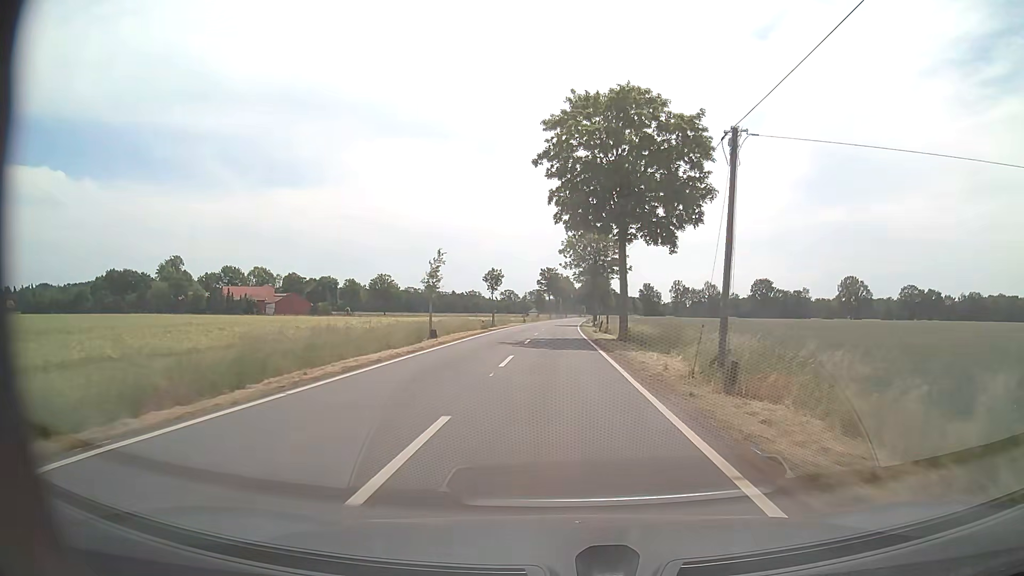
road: tertiary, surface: asphalt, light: Day
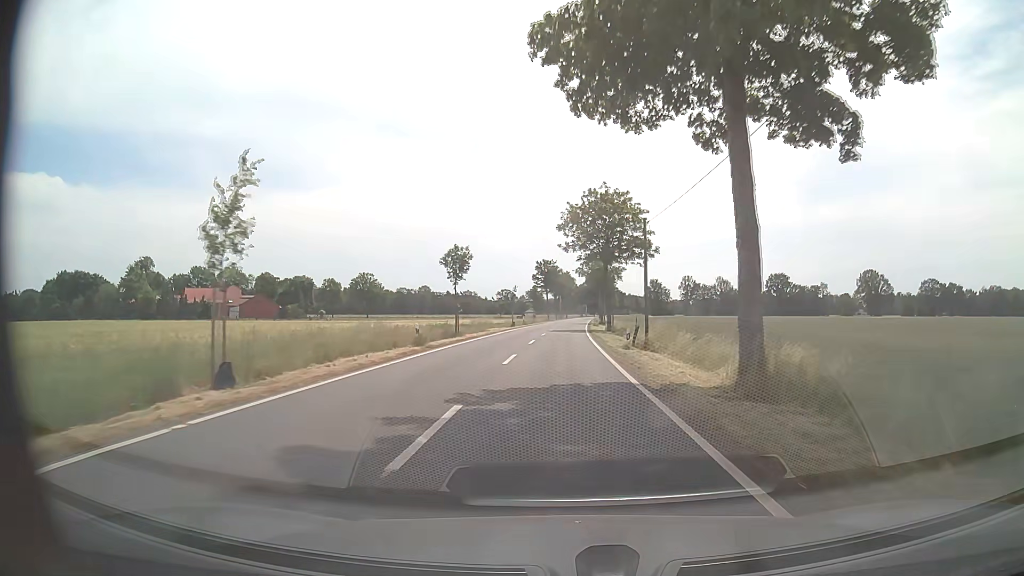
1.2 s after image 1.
(0.0, +23.0) m; 0°
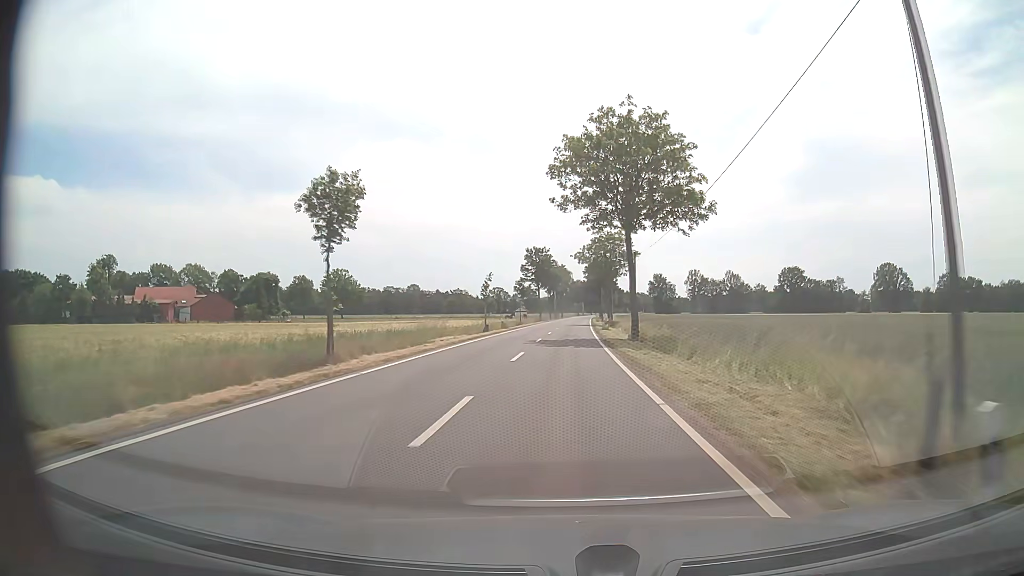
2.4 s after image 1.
(+0.1, +23.0) m; 0°
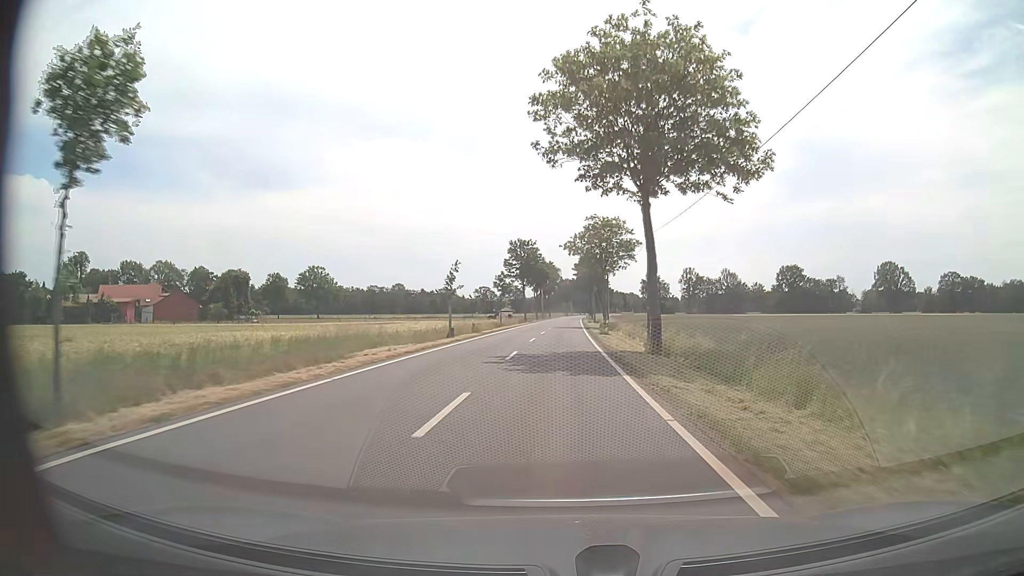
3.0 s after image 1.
(+0.1, +11.5) m; +1°
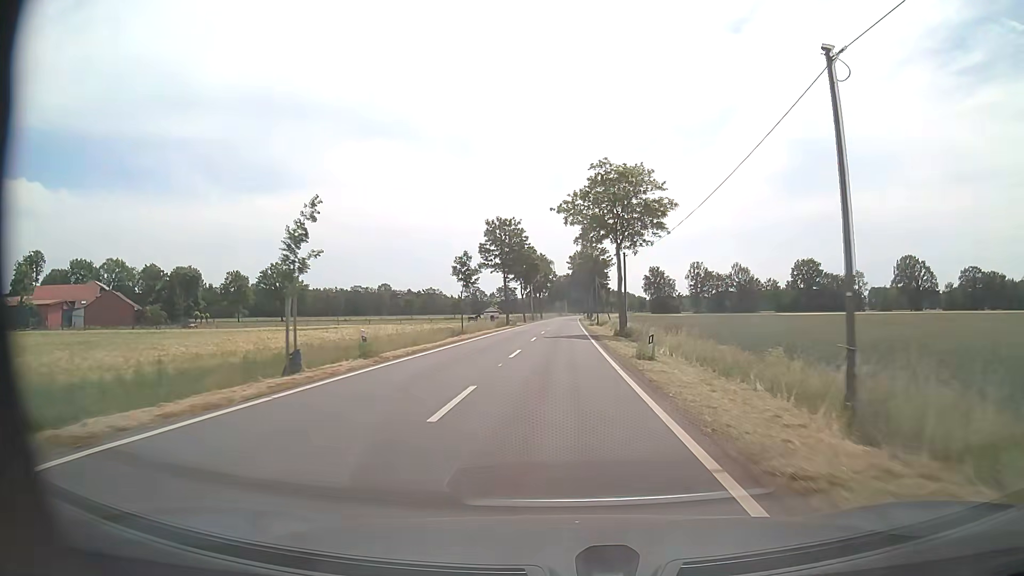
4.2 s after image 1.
(+0.2, +23.0) m; +1°
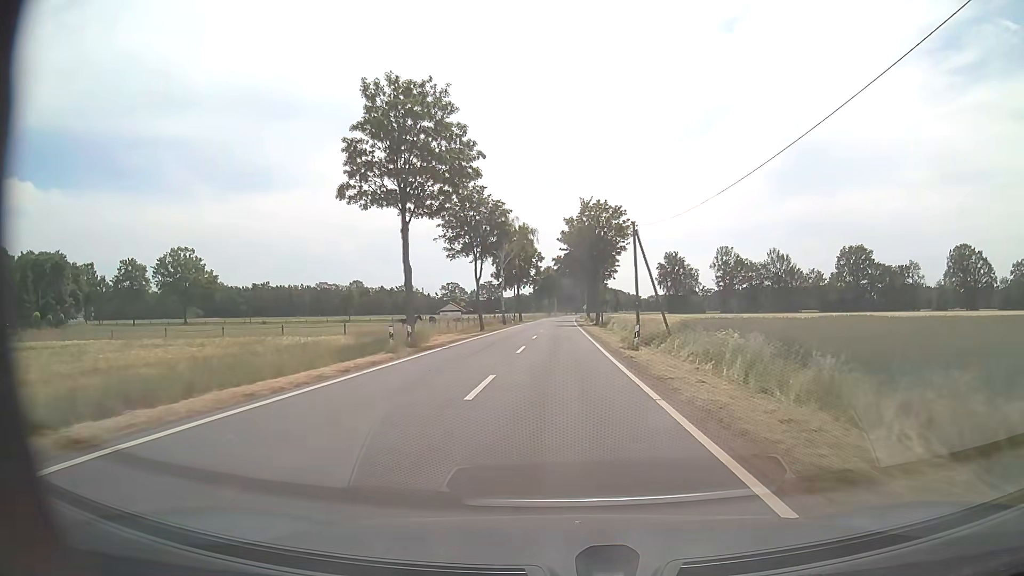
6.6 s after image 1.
(+0.3, +46.0) m; +1°
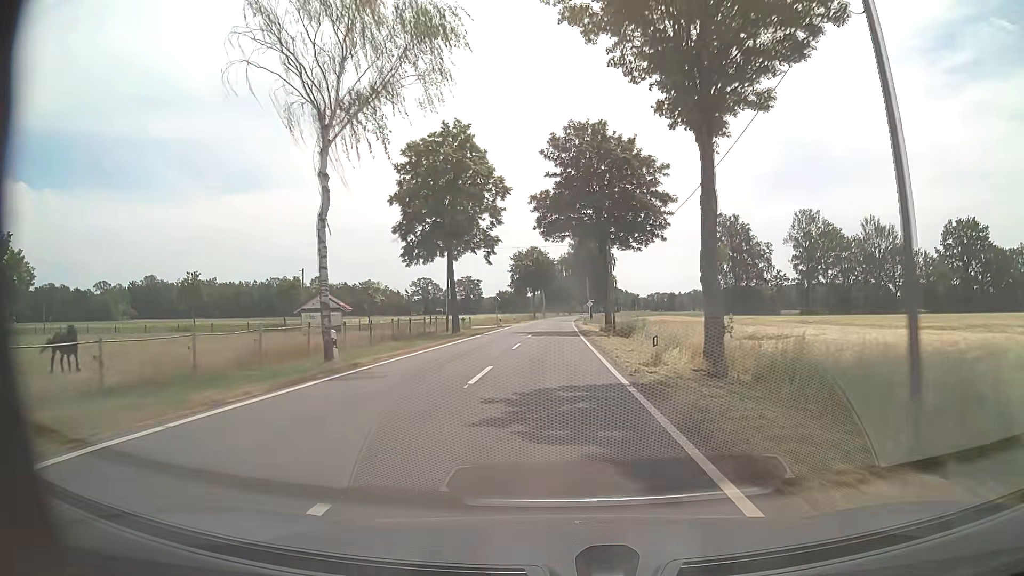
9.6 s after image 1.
(+0.6, +57.8) m; +1°
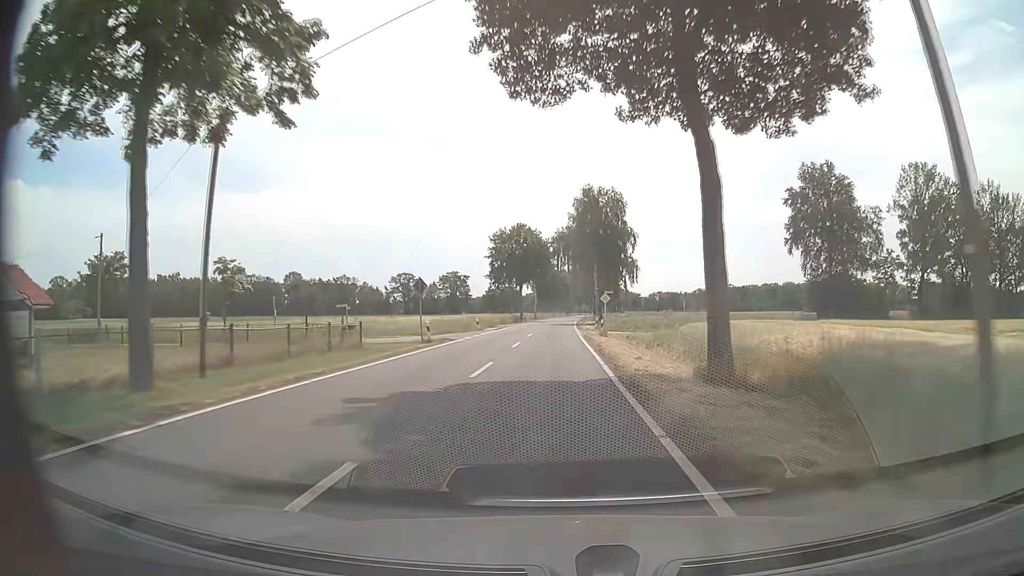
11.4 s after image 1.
(0.0, +34.8) m; 0°
(0, +10) (0, +20) (0, +30) (0, +40) (0, +50) (0, +60) (0, +70) (0, +80) (+1, +90) (+1, +100) m
